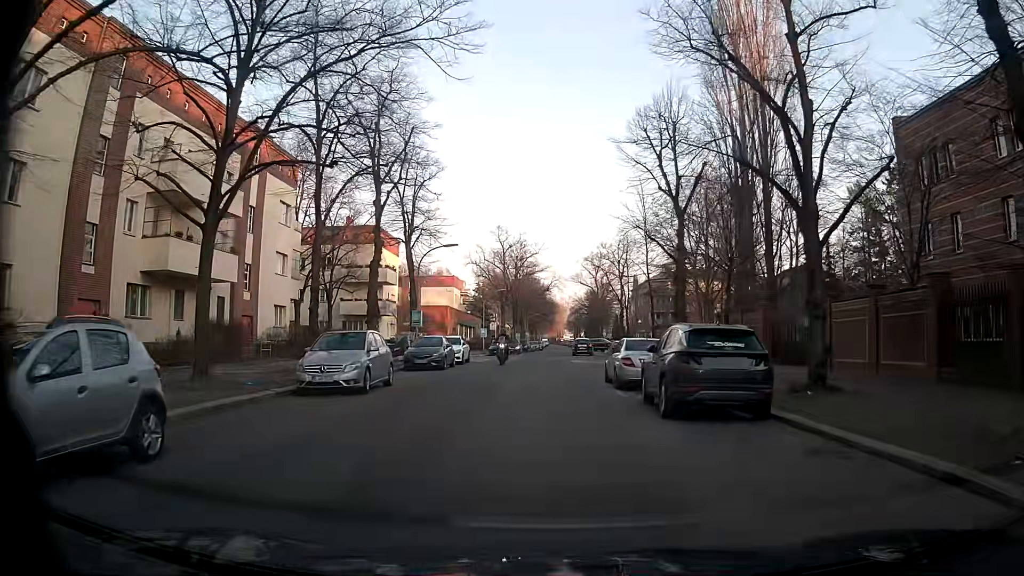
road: residential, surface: asphalt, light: Day
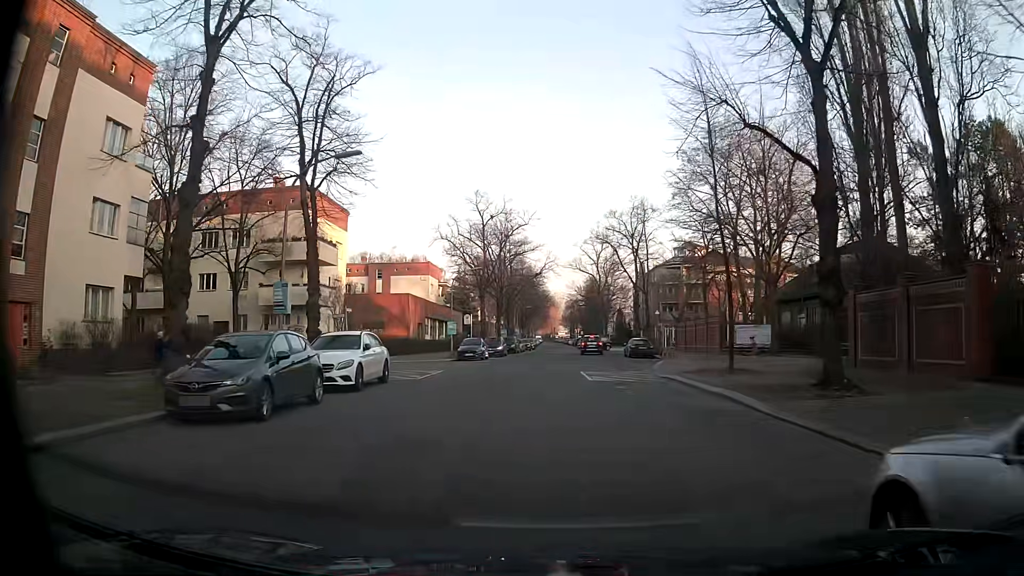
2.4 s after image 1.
(-0.2, +18.3) m; 0°
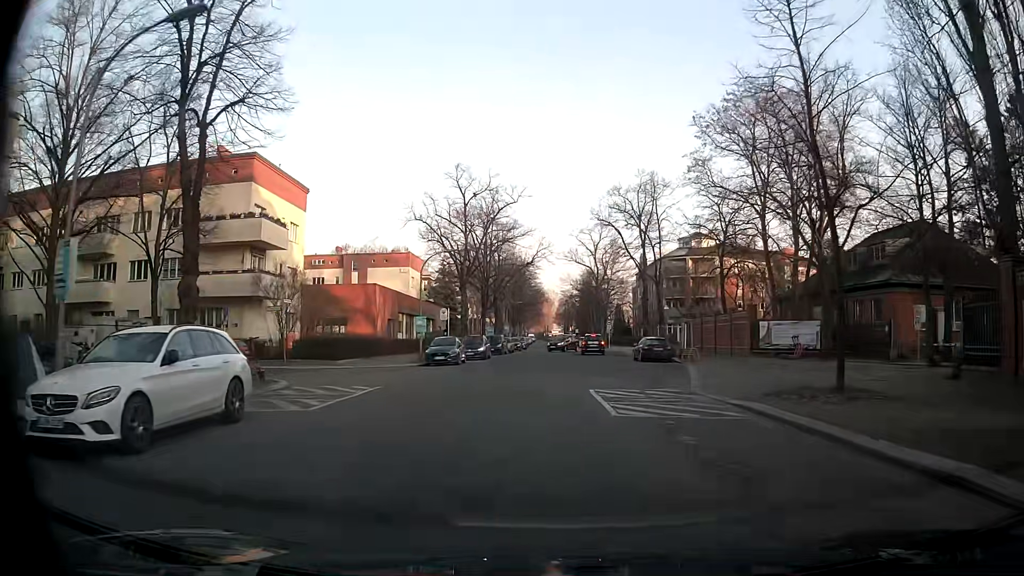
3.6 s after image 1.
(0.0, +9.2) m; 0°
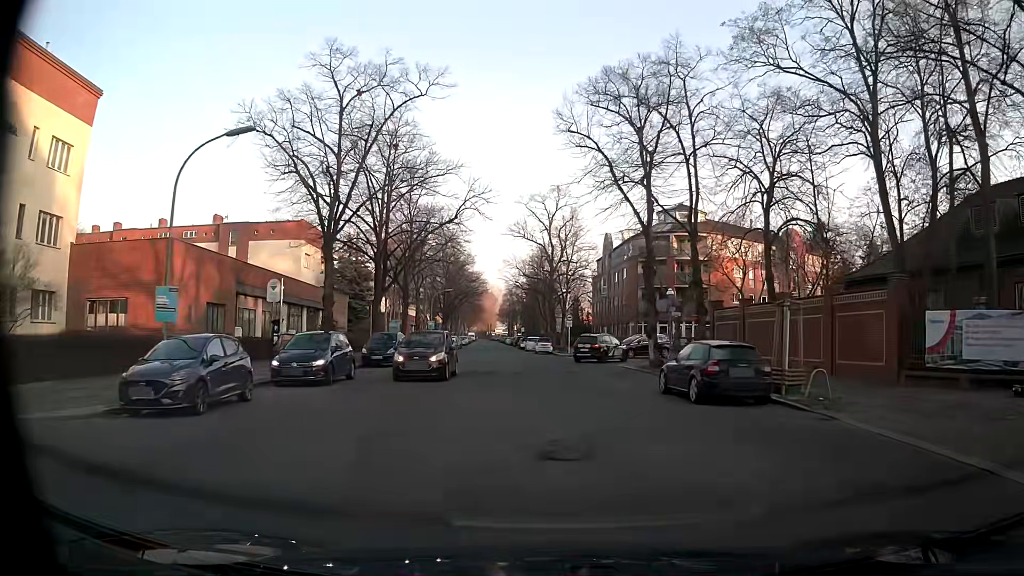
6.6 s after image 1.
(+0.9, +22.9) m; +5°
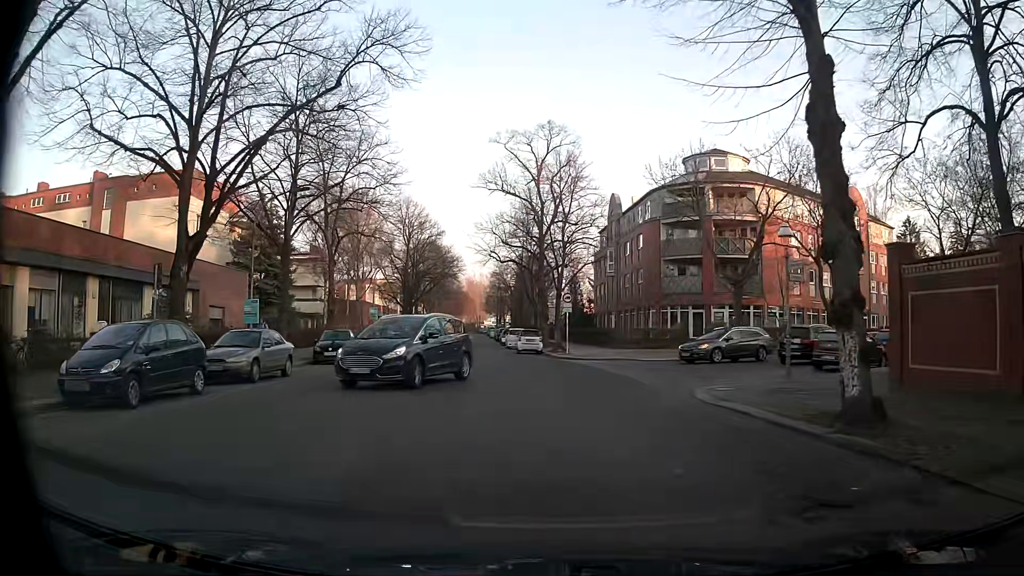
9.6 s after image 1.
(+0.7, +20.0) m; +2°
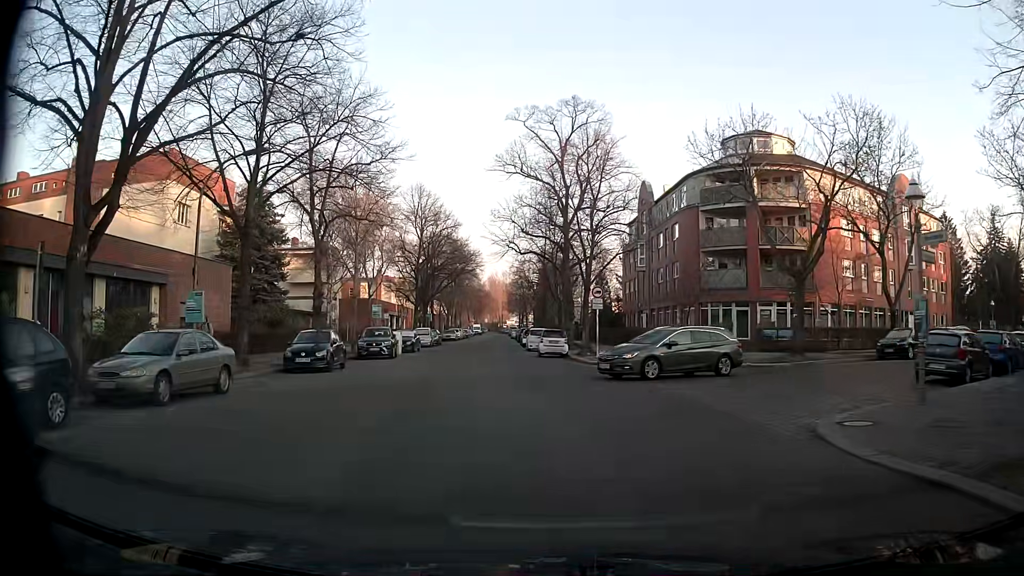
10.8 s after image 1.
(-0.2, +5.5) m; -3°
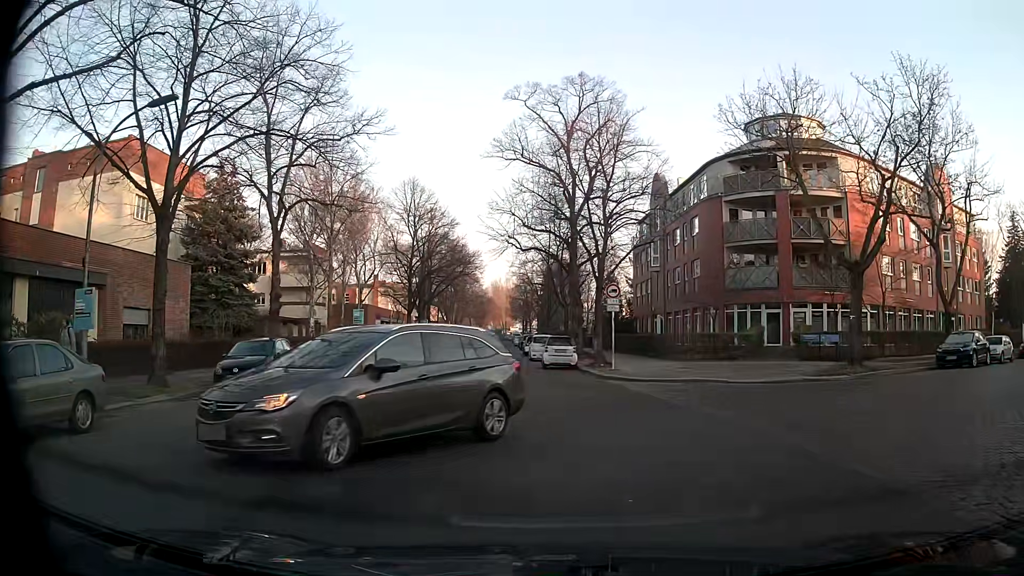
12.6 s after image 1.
(0.0, +5.3) m; -1°
